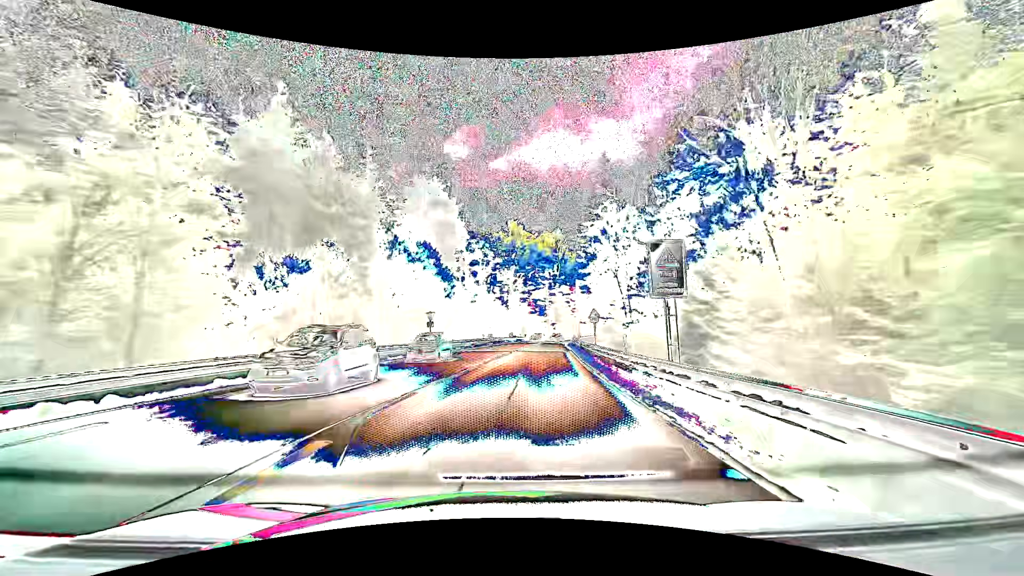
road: secondary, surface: asphalt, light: Day
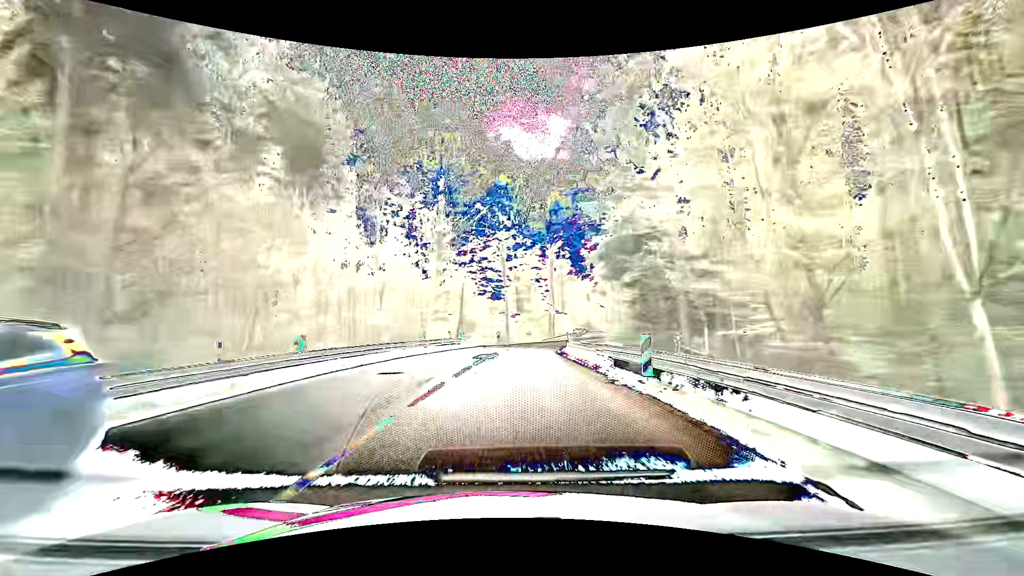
(+2.9, +45.4) m; +5°
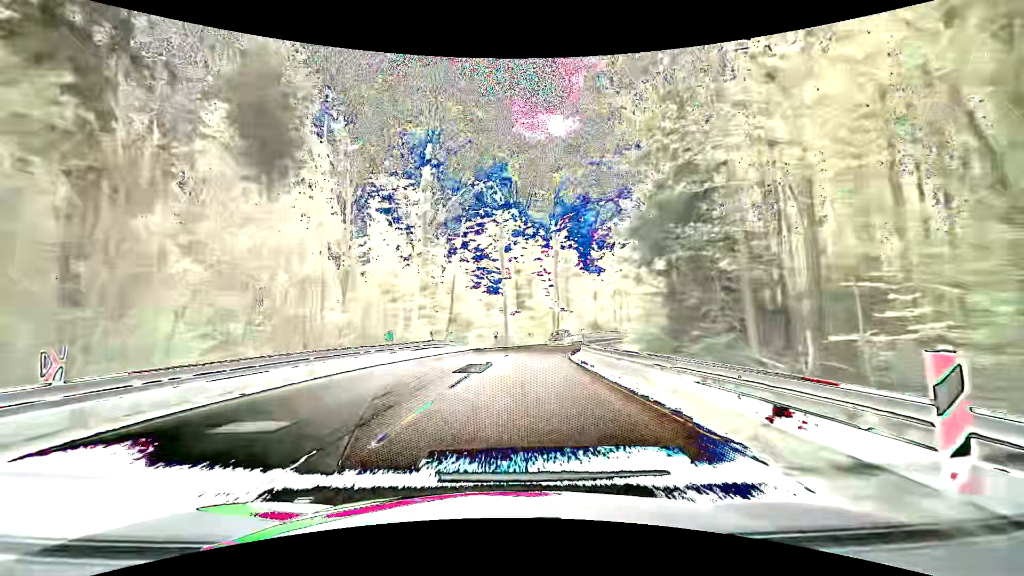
(+0.1, +8.6) m; +1°
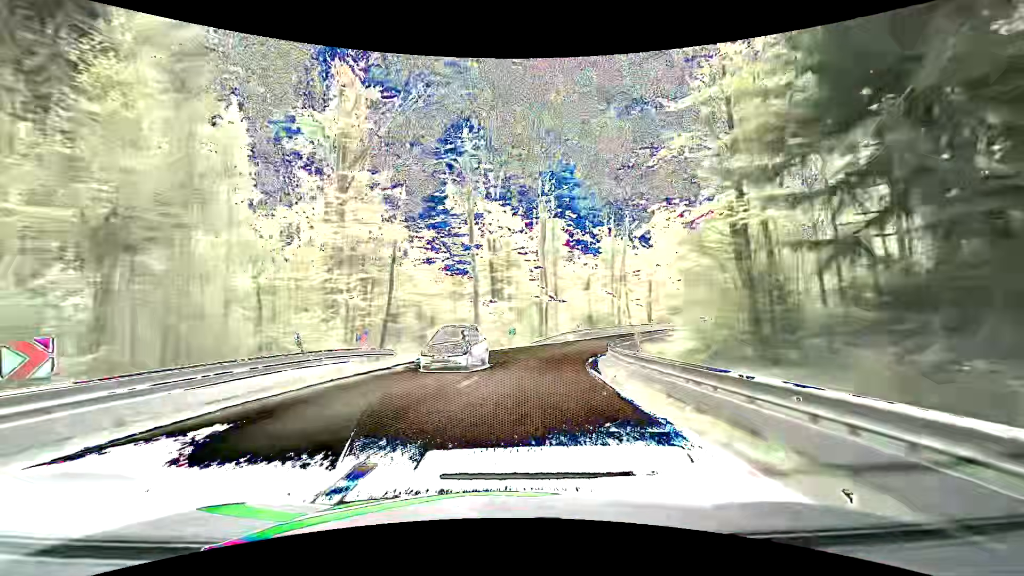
(+0.2, +16.5) m; +2°
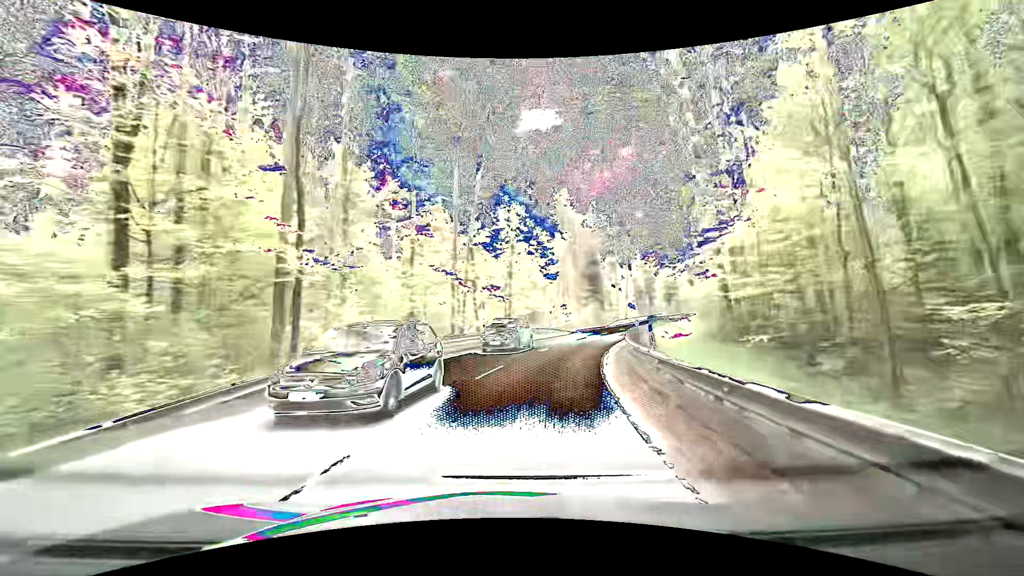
(+3.9, +31.2) m; +18°
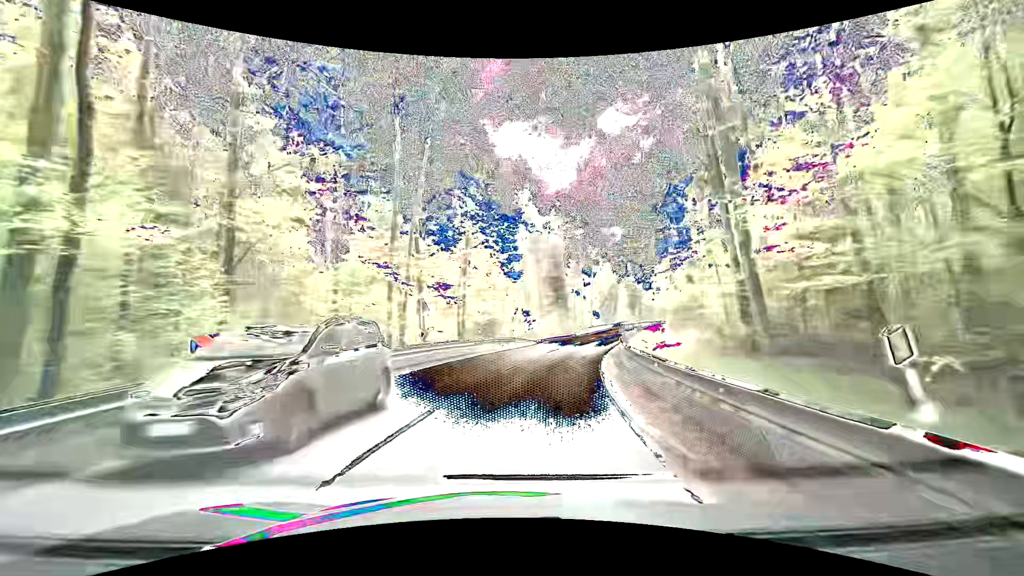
(+0.5, +8.0) m; +6°
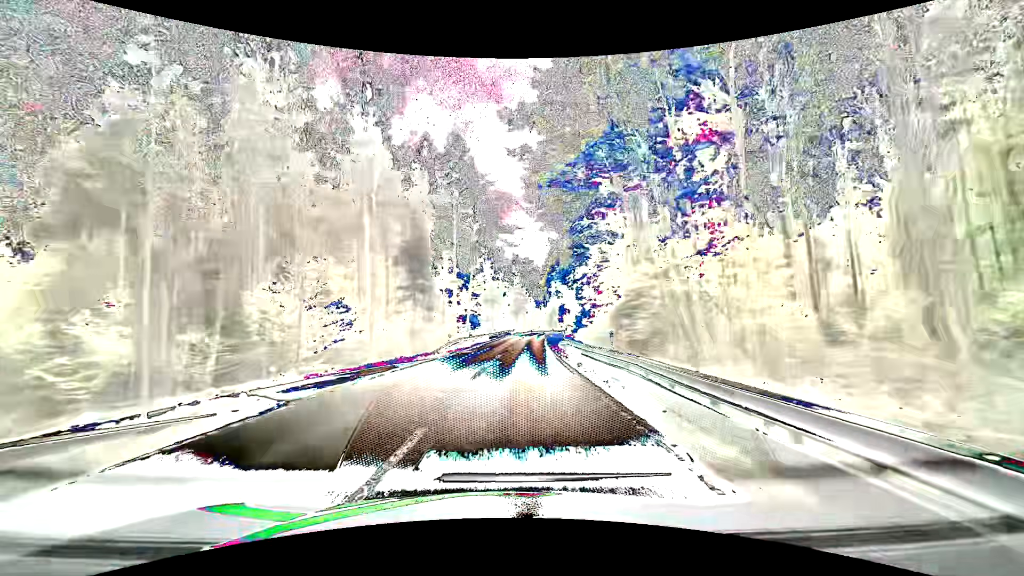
(+5.3, +34.3) m; +16°
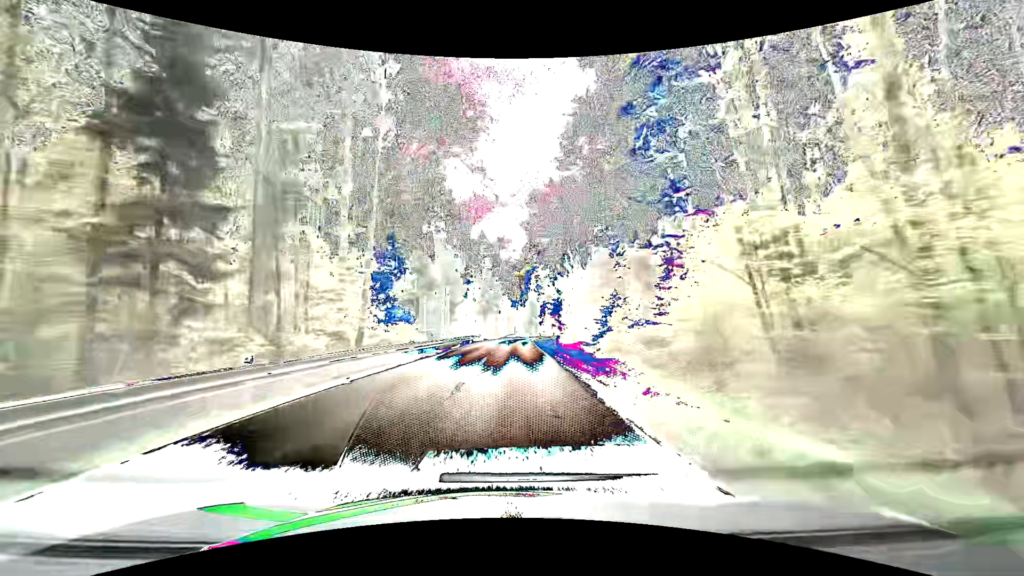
(+1.4, +38.7) m; +4°
(0, +10) (0, +20) (0, +30) (+1, +40) (+1, +50) (+1, +60) (+2, +70) (+3, +80) (+4, +90) (+6, +100) m
